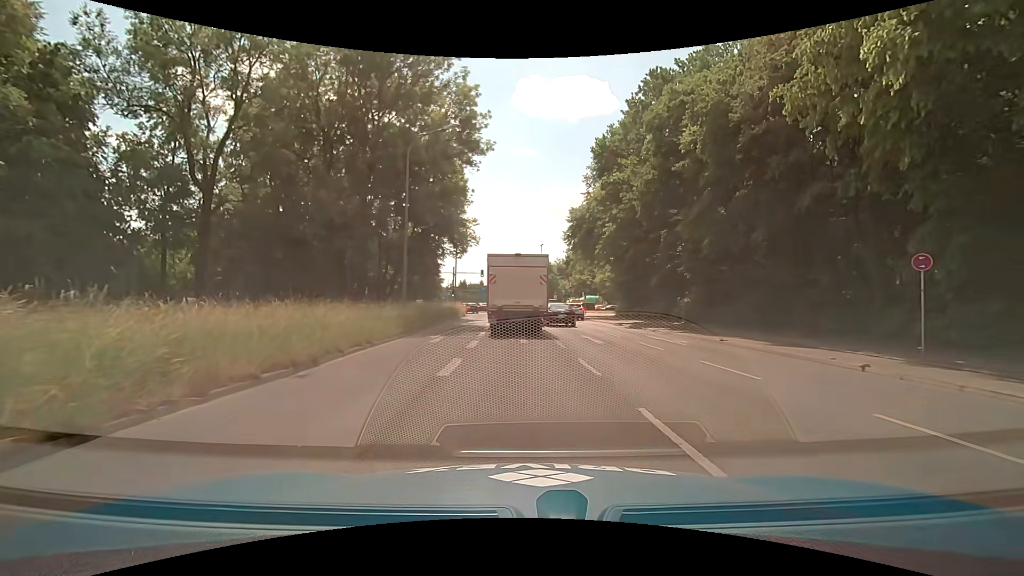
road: secondary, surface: asphalt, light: Day
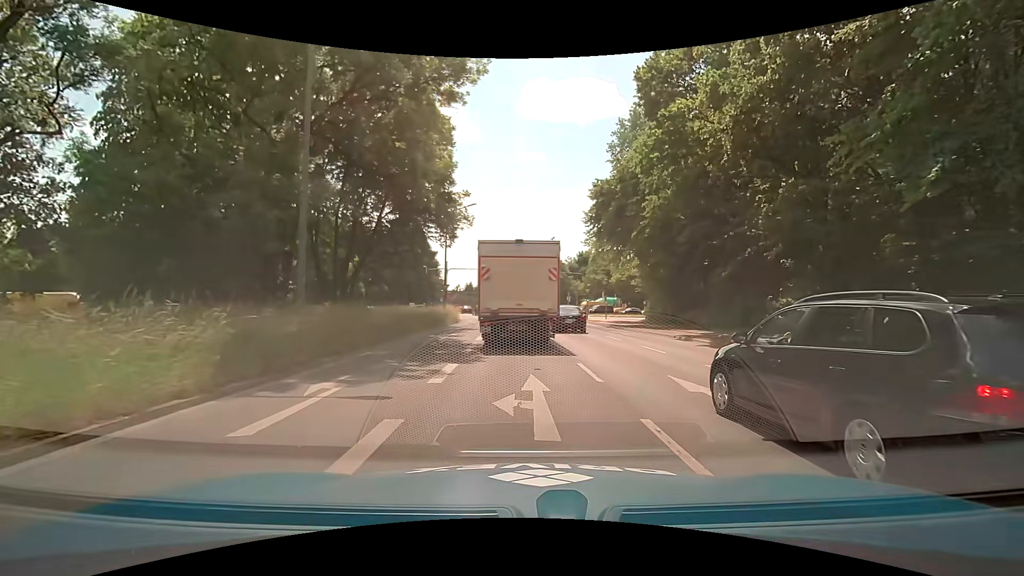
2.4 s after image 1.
(-0.3, +12.7) m; -2°
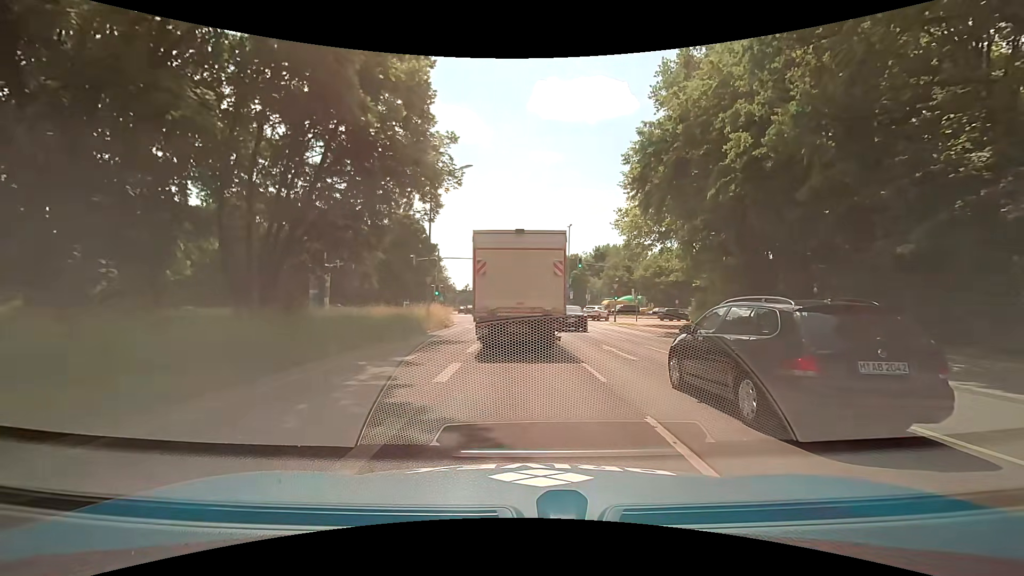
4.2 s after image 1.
(-0.1, +12.2) m; -1°
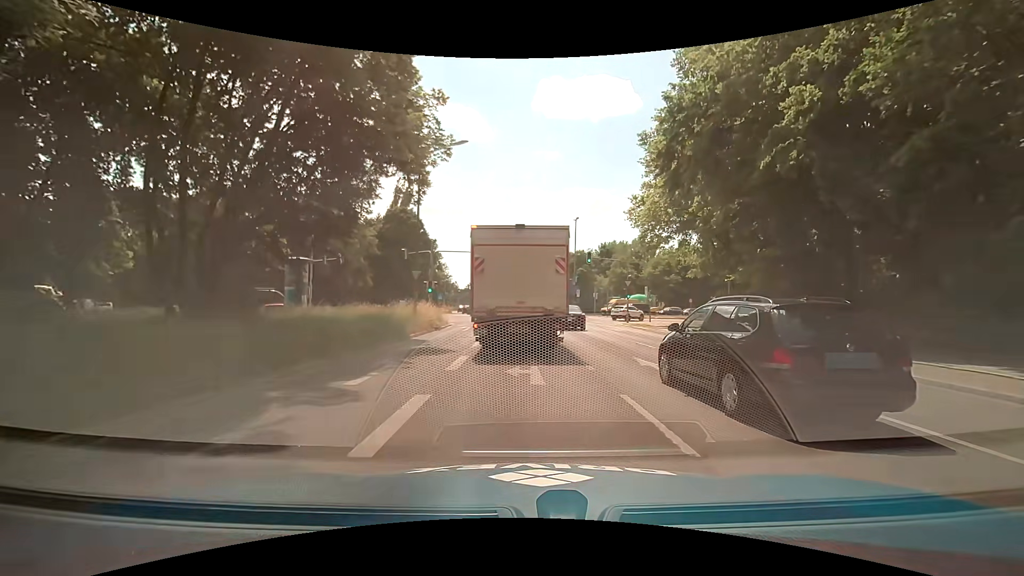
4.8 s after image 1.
(0.0, +4.6) m; -1°
